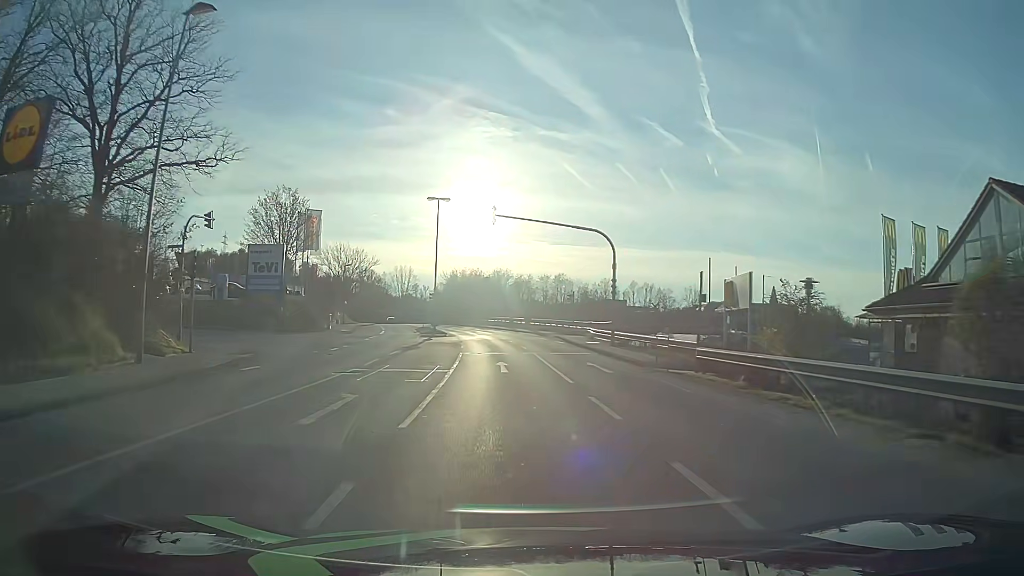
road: tertiary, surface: asphalt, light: Day
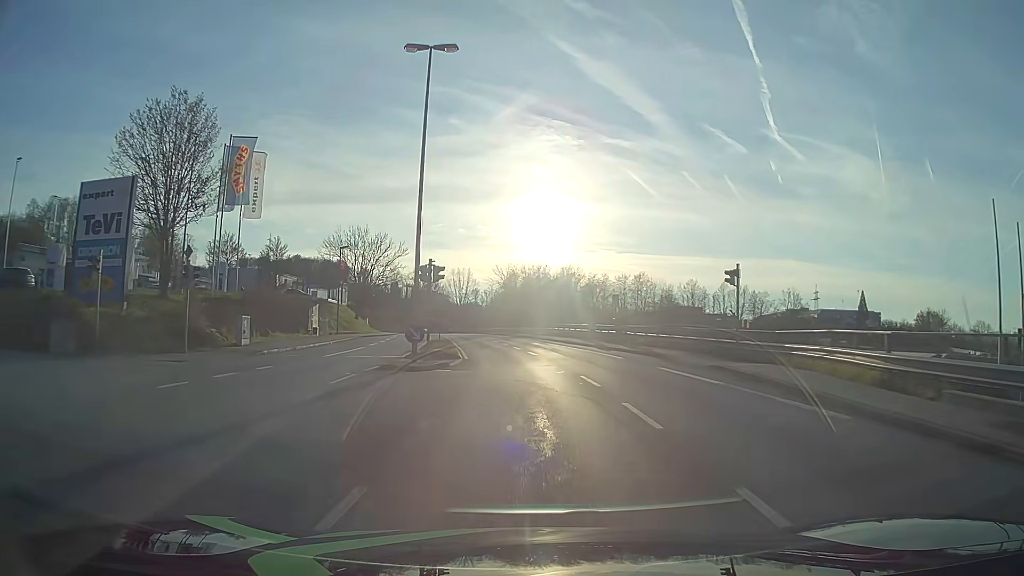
(-1.7, +30.2) m; -6°
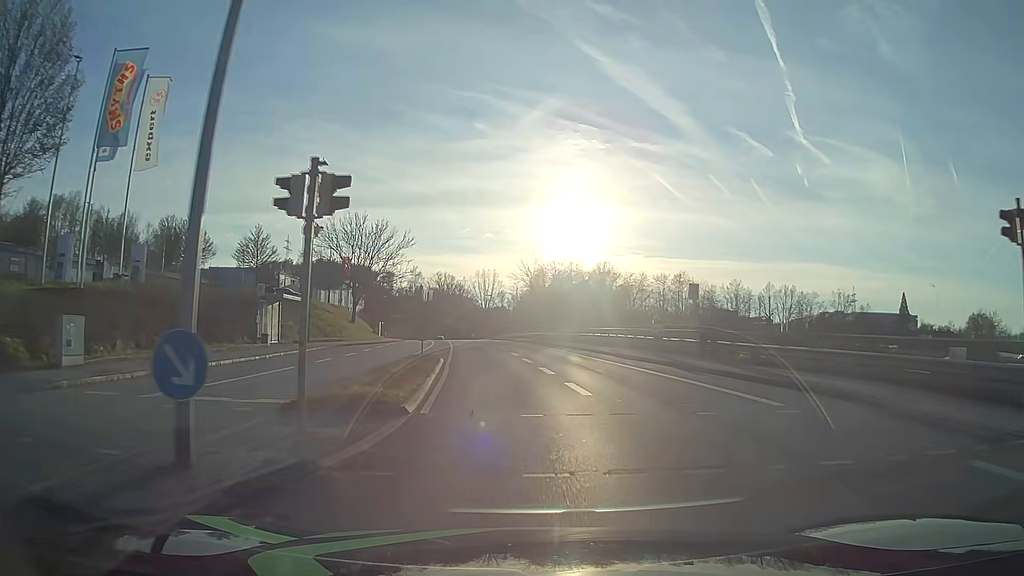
(-0.2, +15.1) m; -2°
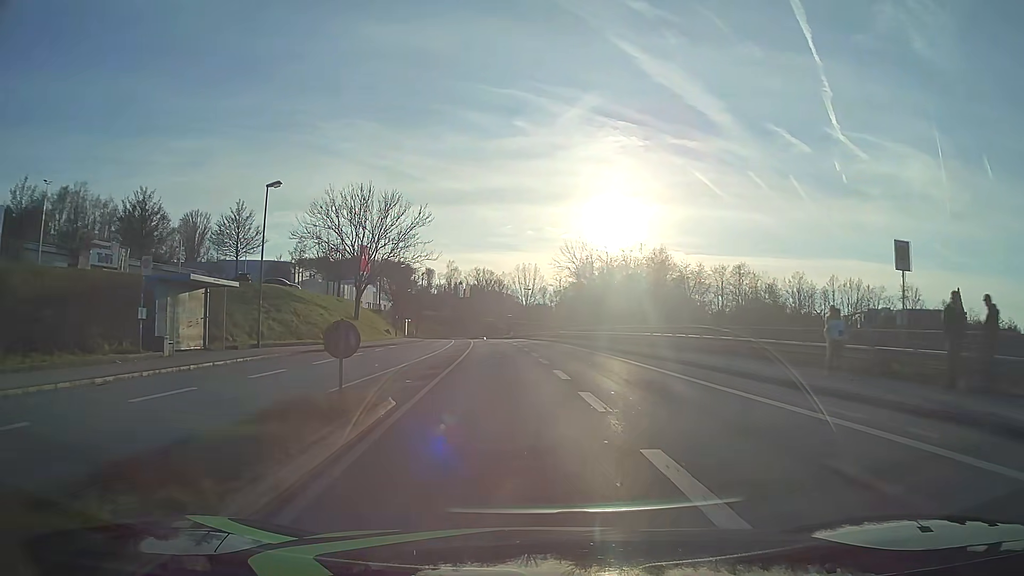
(-0.4, +15.0) m; -3°
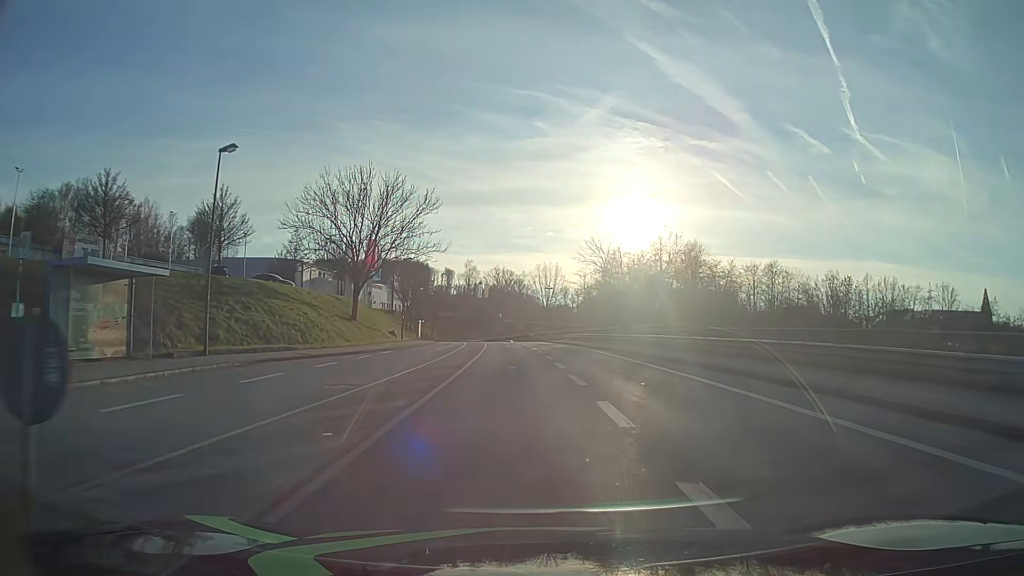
(-0.1, +7.5) m; -2°
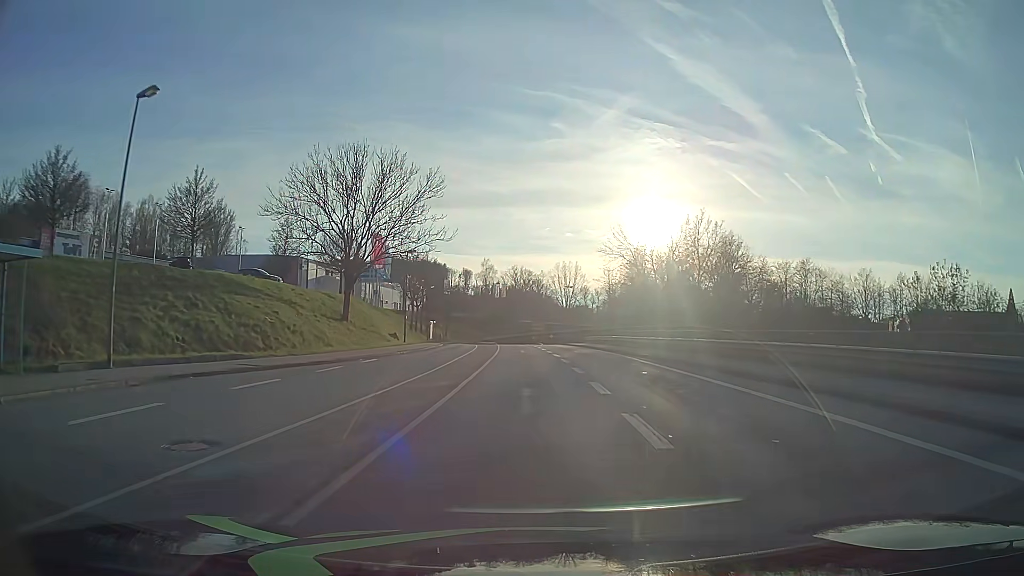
(-0.1, +7.5) m; -2°
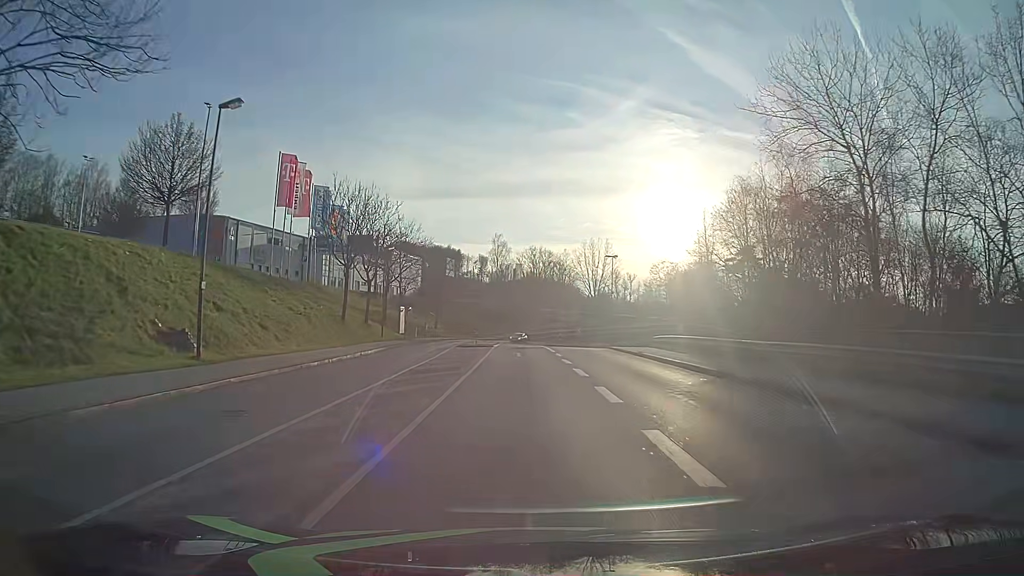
(-0.5, +38.1) m; -2°
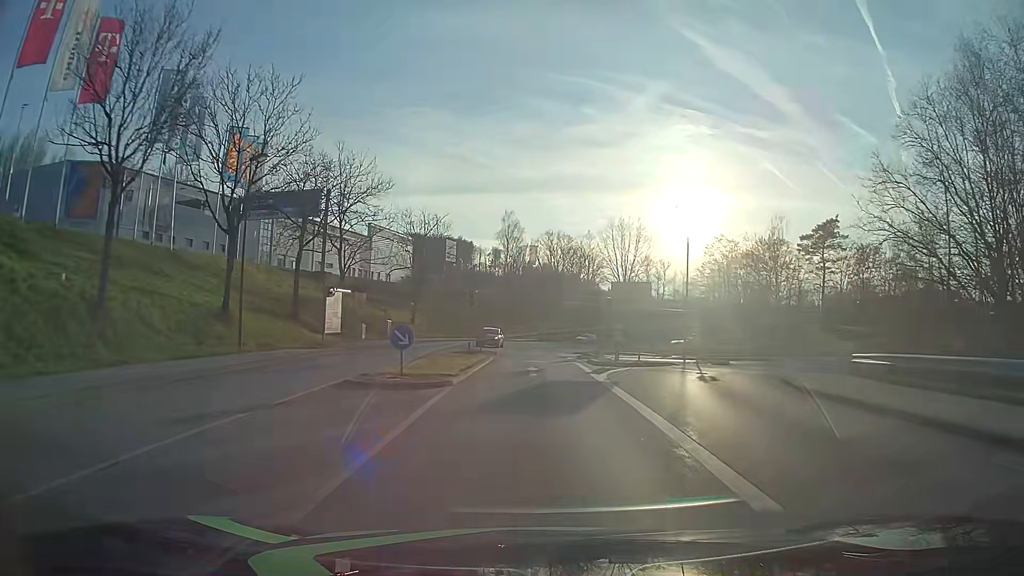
(-0.5, +30.8) m; -1°
(0, +10) (0, +20) (0, +30) (0, +40) (0, +50) (+1, +60) (+2, +70) (+5, +80) (+9, +89) (+13, +97) m
